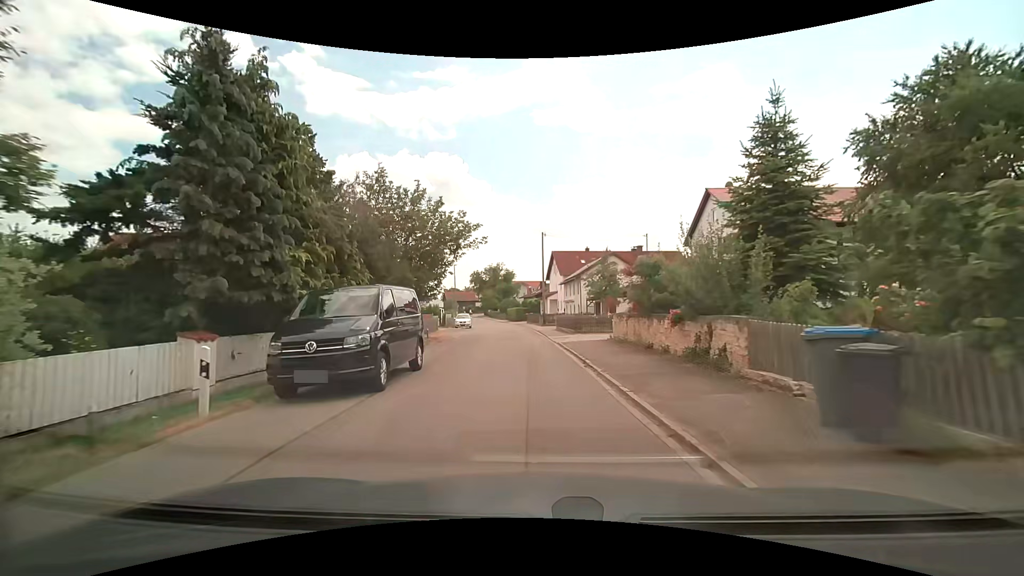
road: residential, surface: asphalt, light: Day
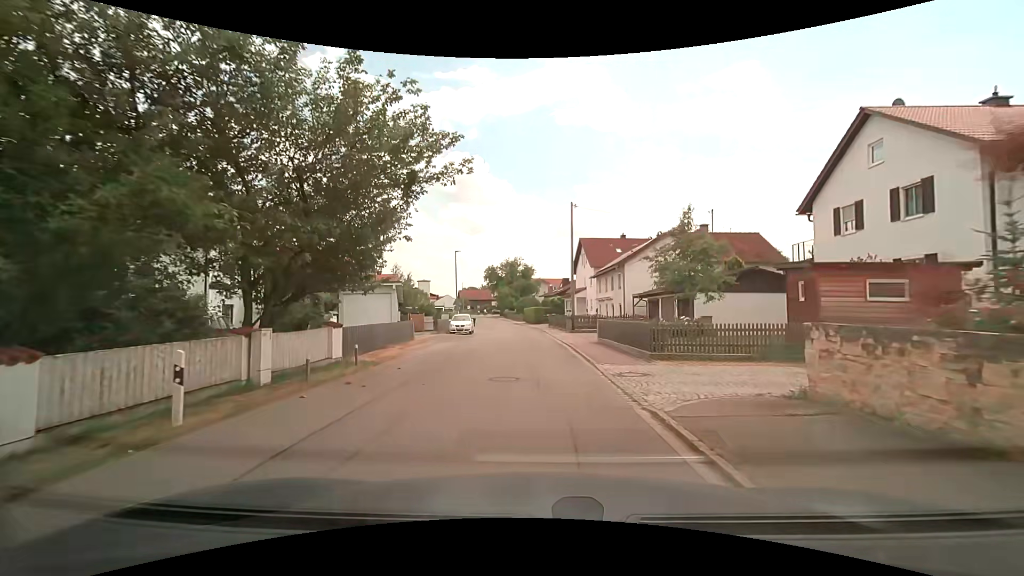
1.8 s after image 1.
(-0.4, +13.9) m; -2°
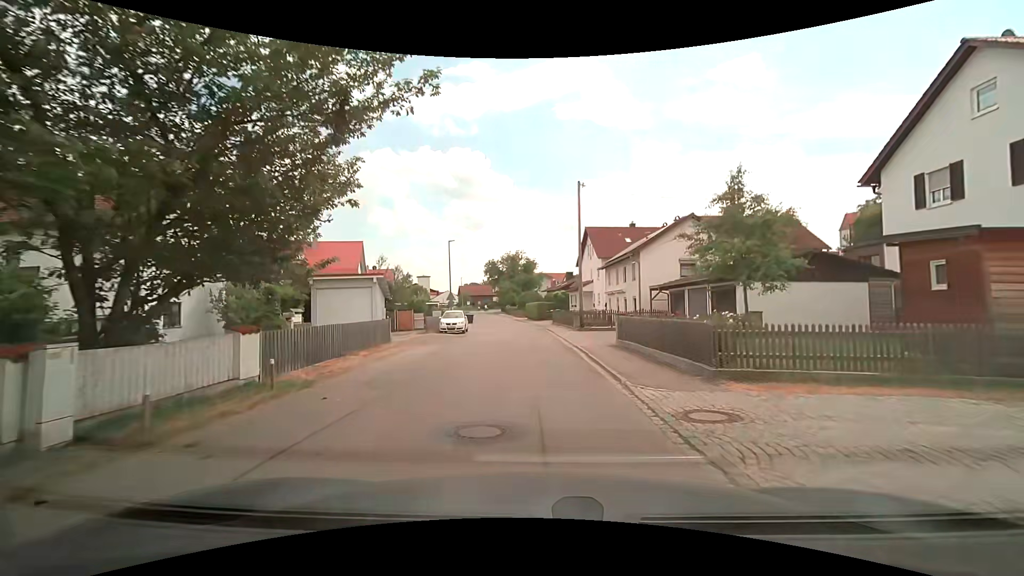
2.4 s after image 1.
(0.0, +4.7) m; -1°
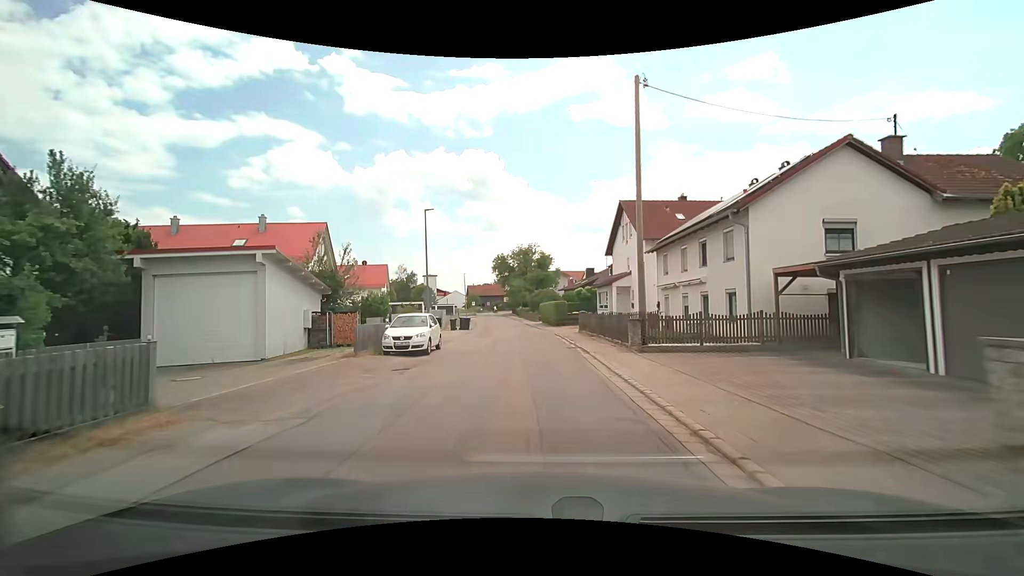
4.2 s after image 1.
(-0.3, +14.3) m; -2°
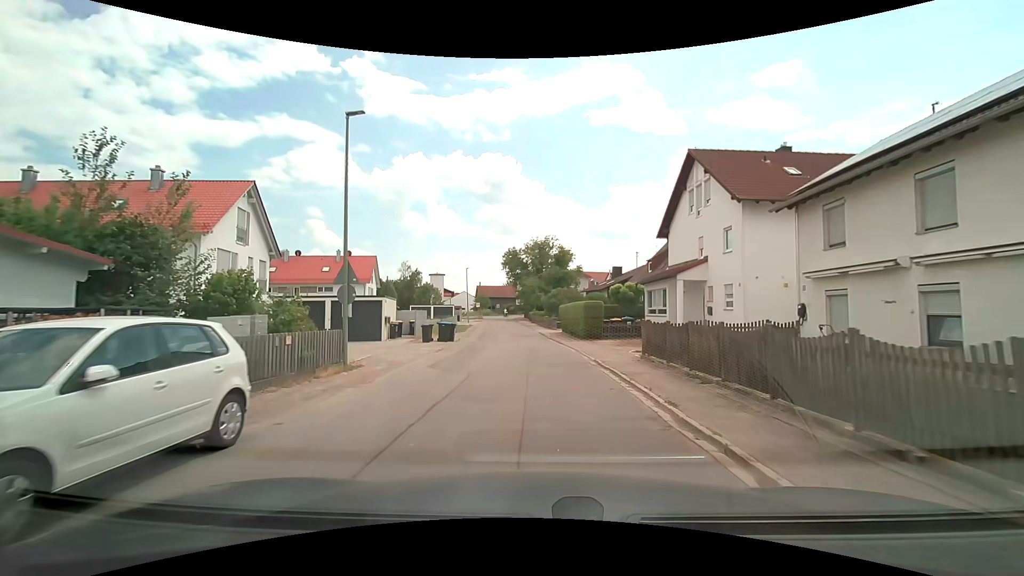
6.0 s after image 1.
(-0.2, +14.6) m; -1°
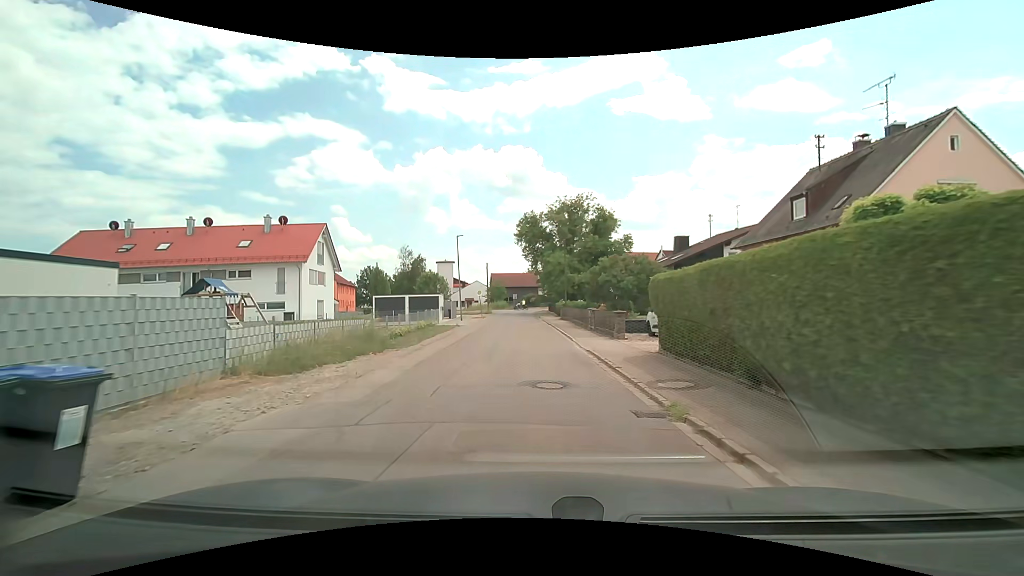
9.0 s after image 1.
(-0.7, +24.8) m; -3°
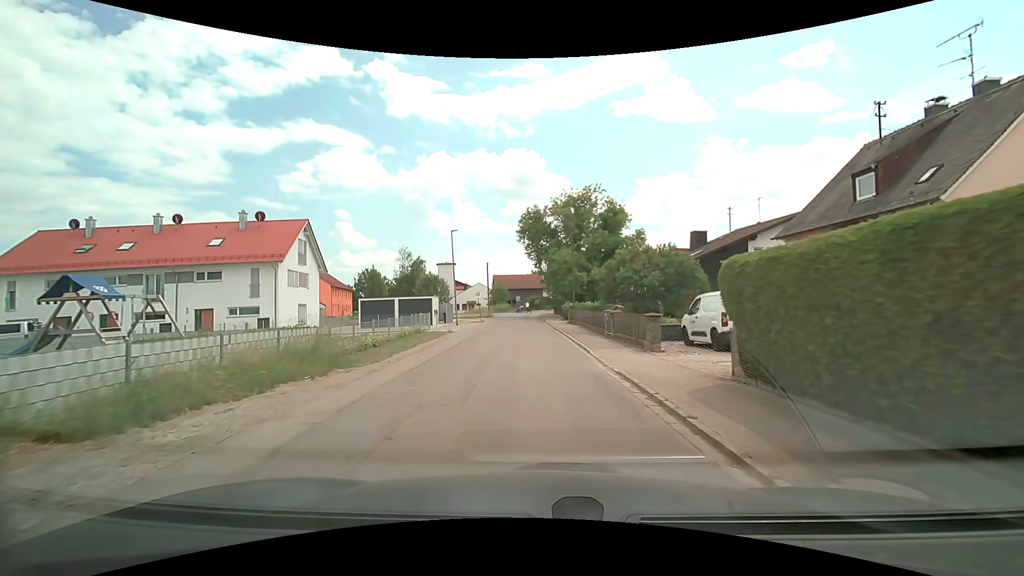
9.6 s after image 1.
(0.0, +4.8) m; 0°
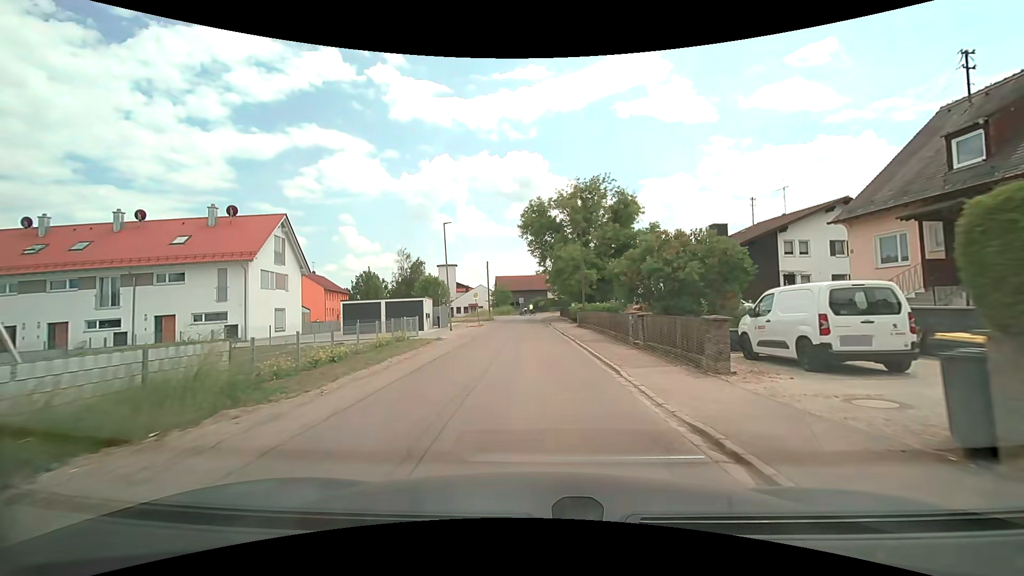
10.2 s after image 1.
(-0.1, +4.7) m; -1°
